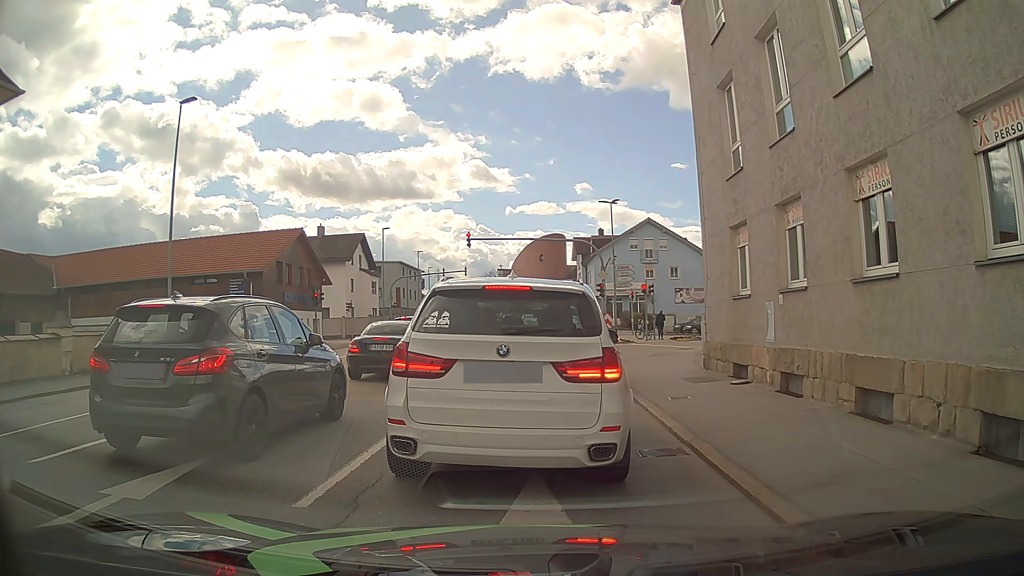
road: tertiary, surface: asphalt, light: Day
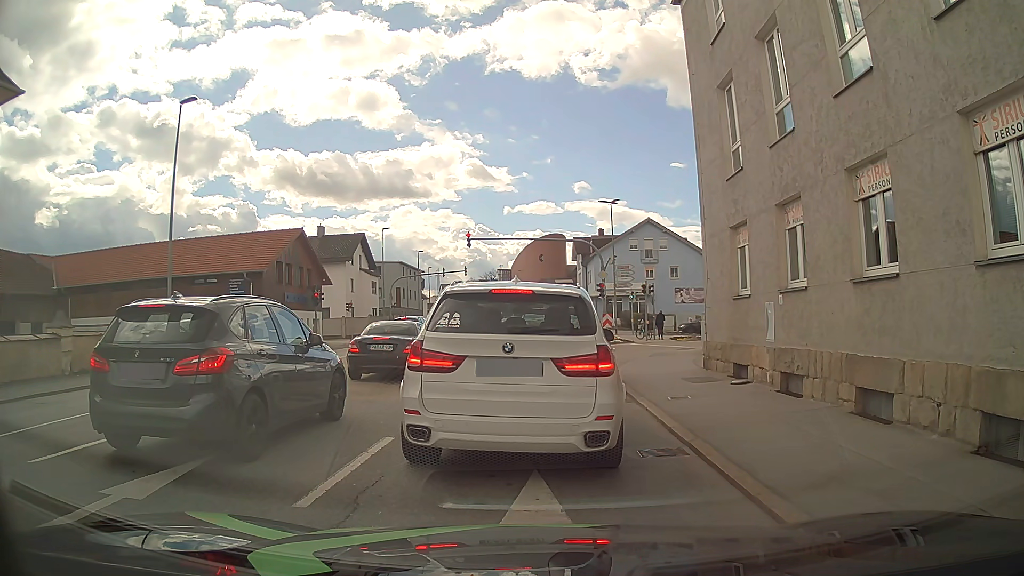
(0.0, 0.0) m; 0°
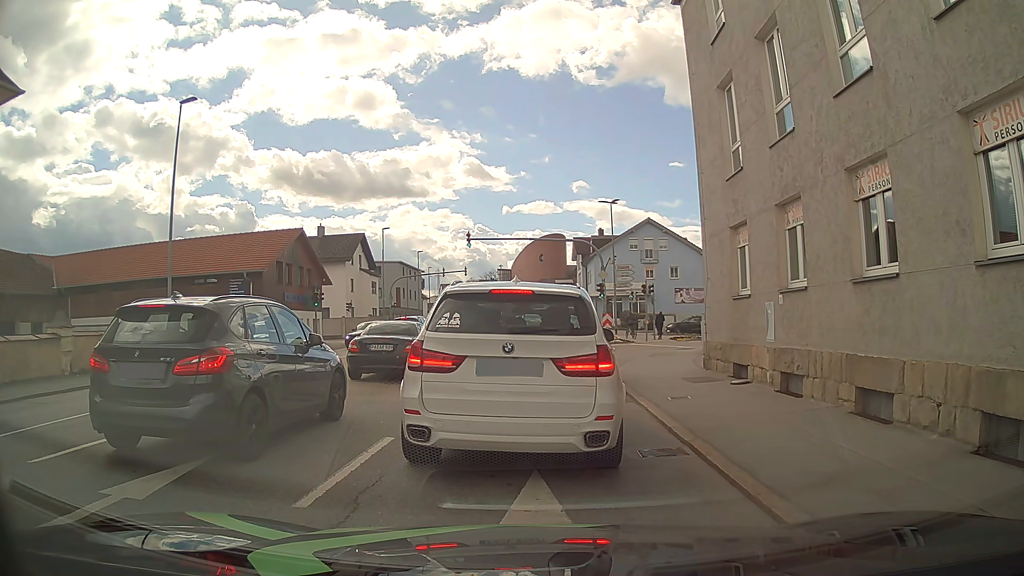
(0.0, 0.0) m; 0°
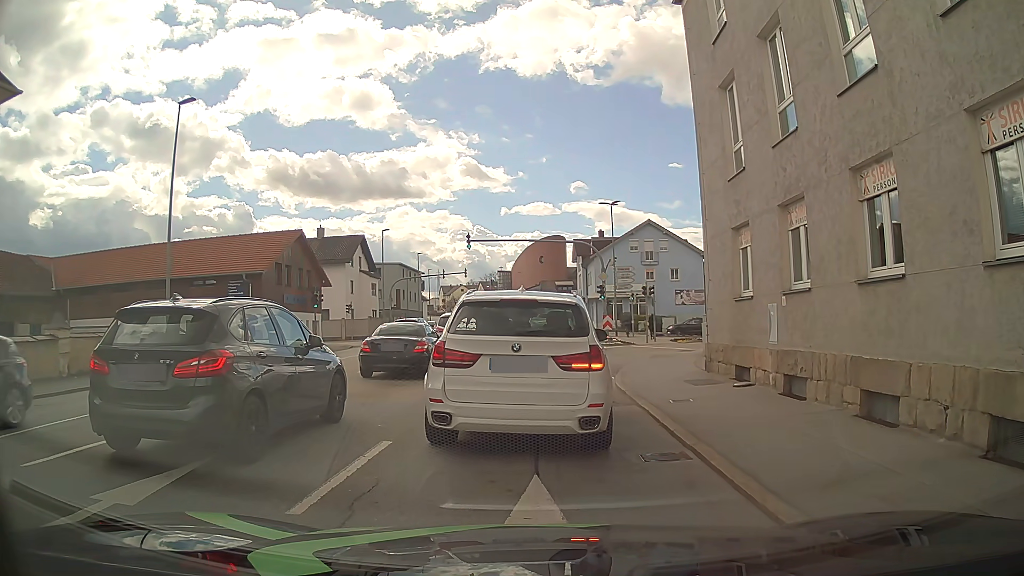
(0.0, +0.1) m; 0°
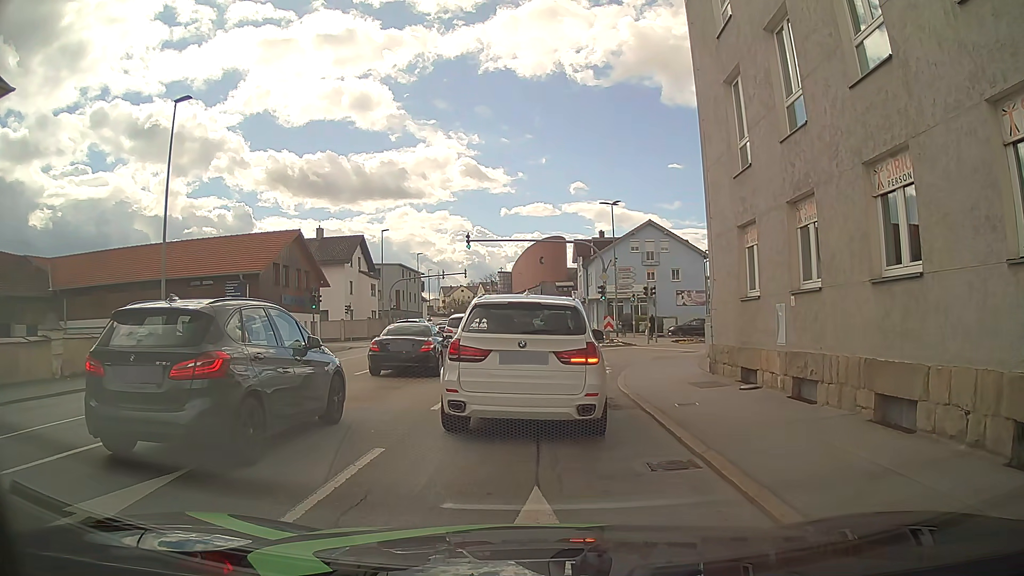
(0.0, +0.4) m; 0°
